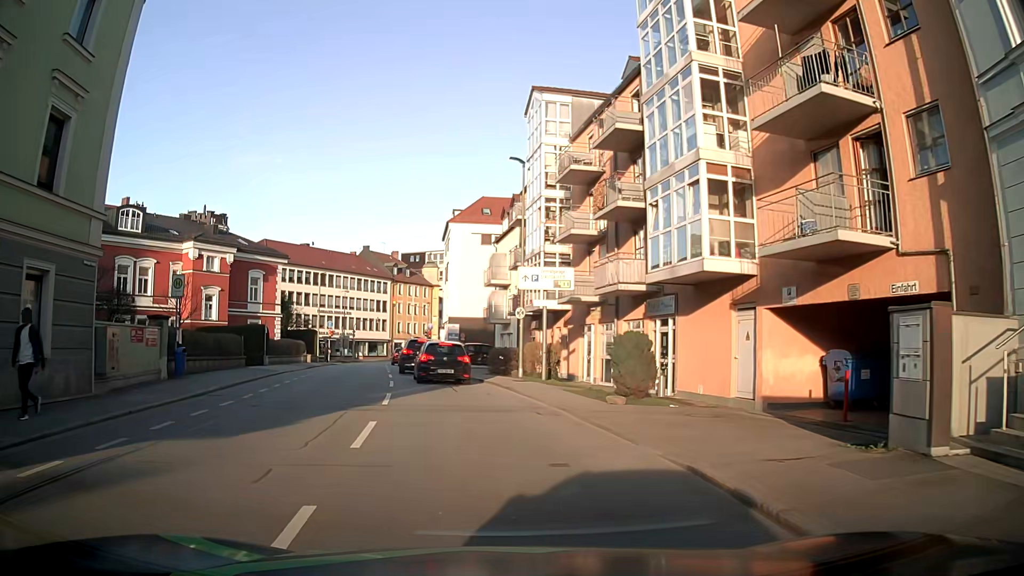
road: tertiary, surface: asphalt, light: Day
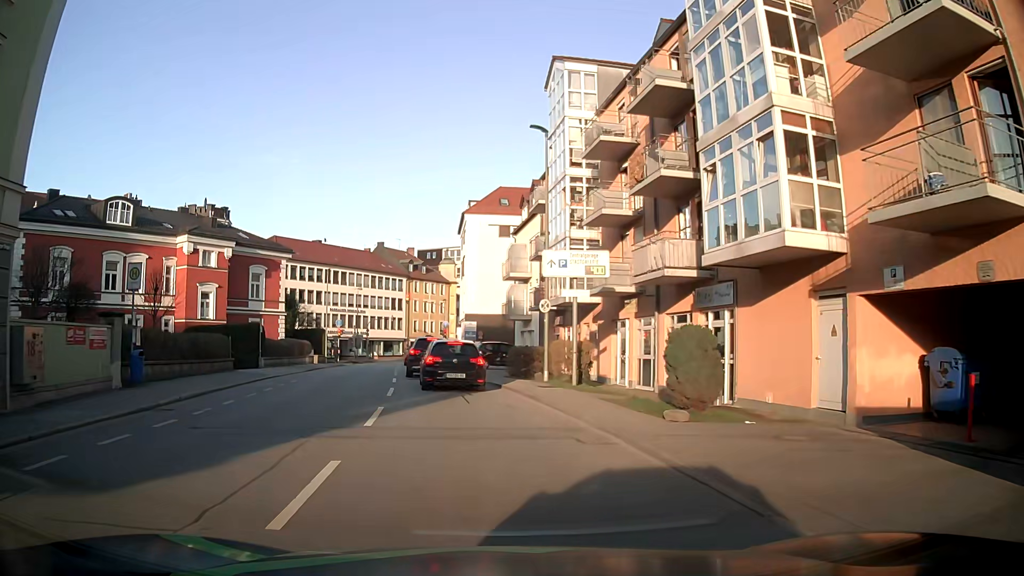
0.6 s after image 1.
(-0.1, +3.7) m; -1°
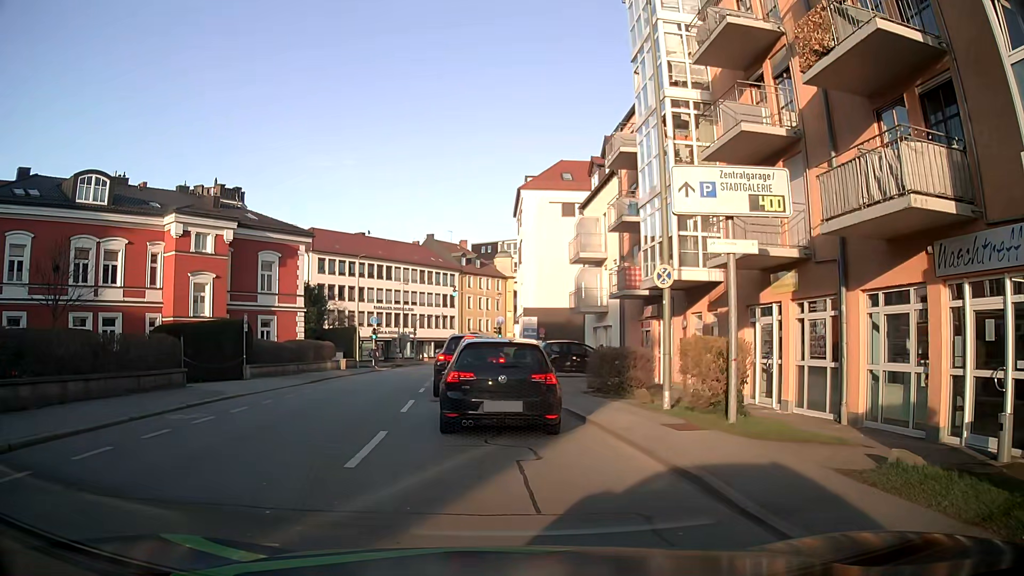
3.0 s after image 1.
(-0.6, +9.0) m; -3°
